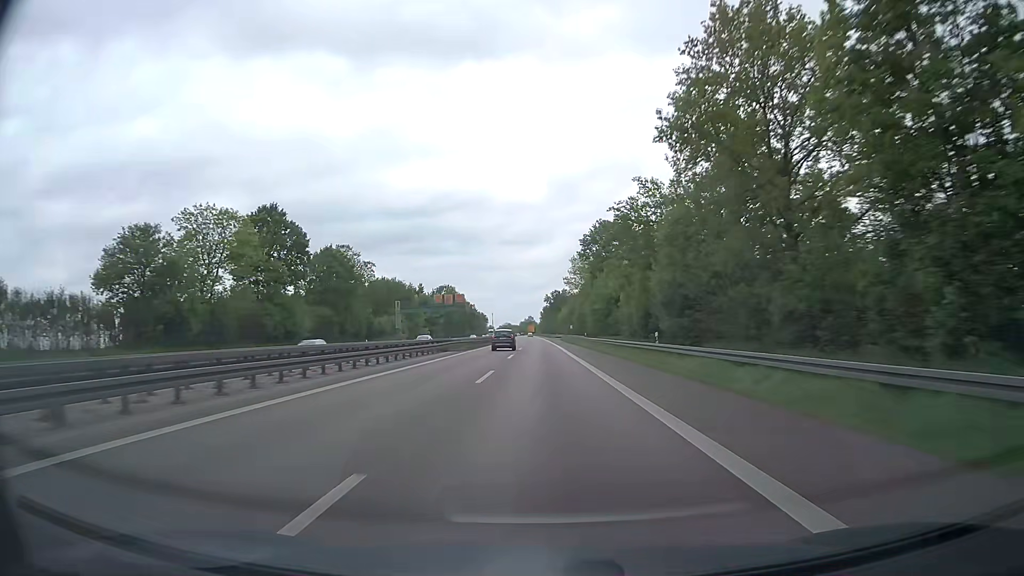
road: trunk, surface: asphalt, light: Day
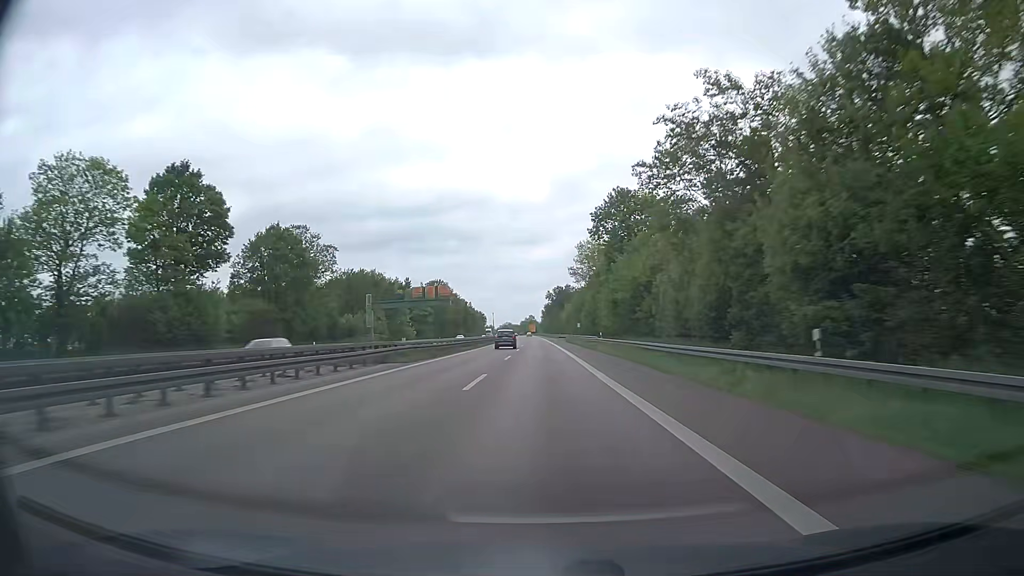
(-0.1, +20.4) m; 0°
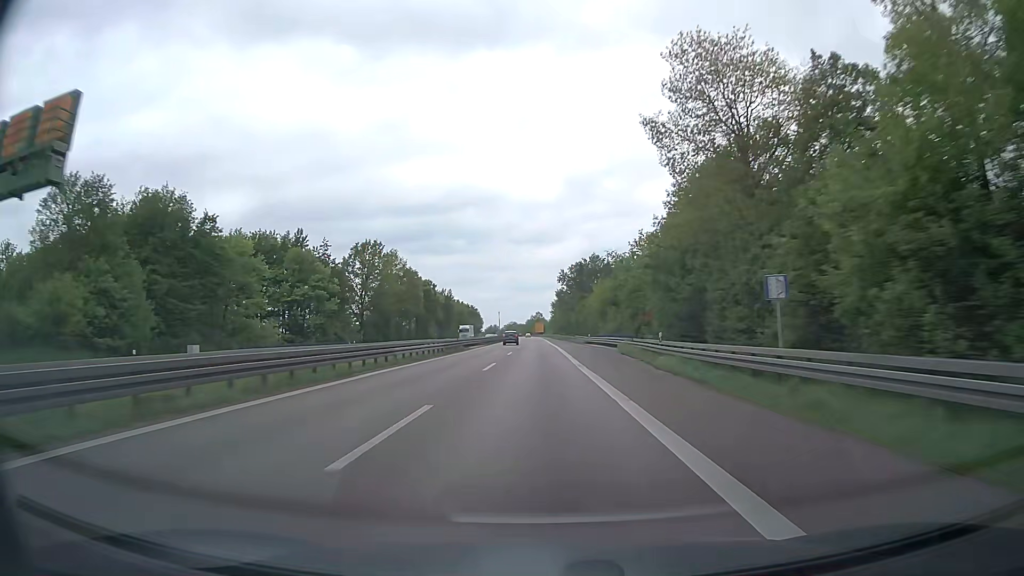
(-0.4, +81.8) m; -1°
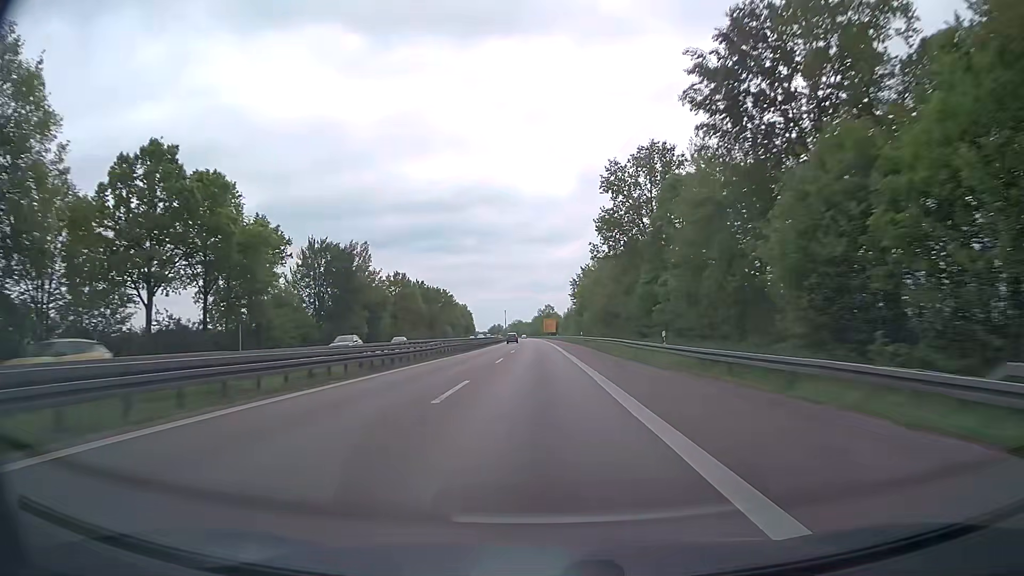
(-1.1, +102.2) m; -1°
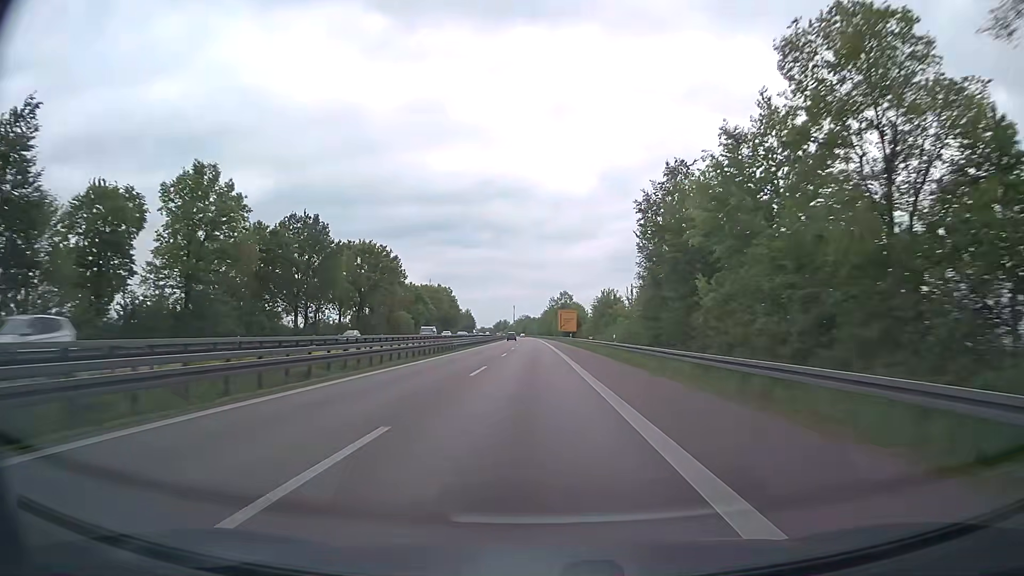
(-0.6, +81.7) m; -1°
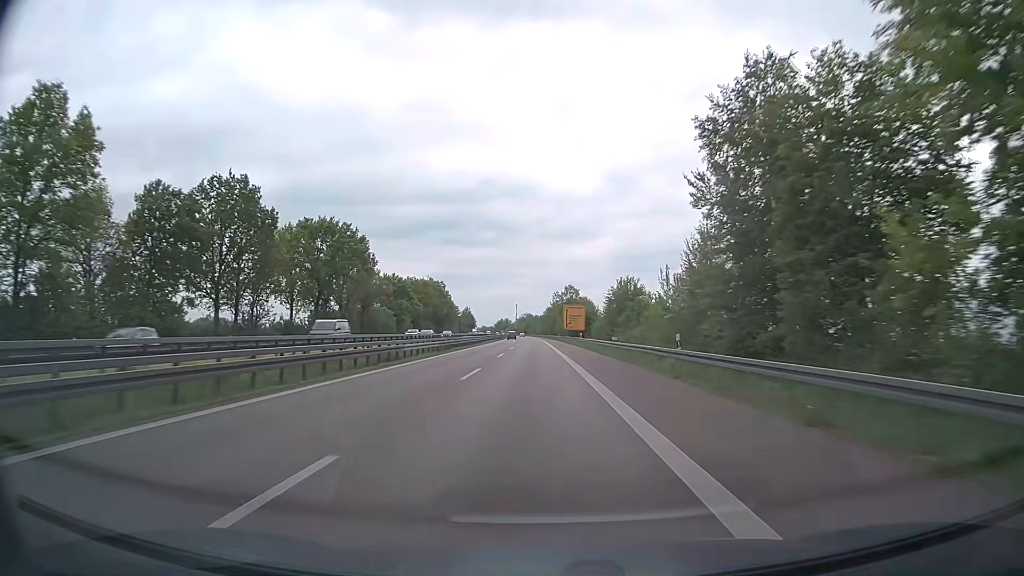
(0.0, +20.4) m; 0°
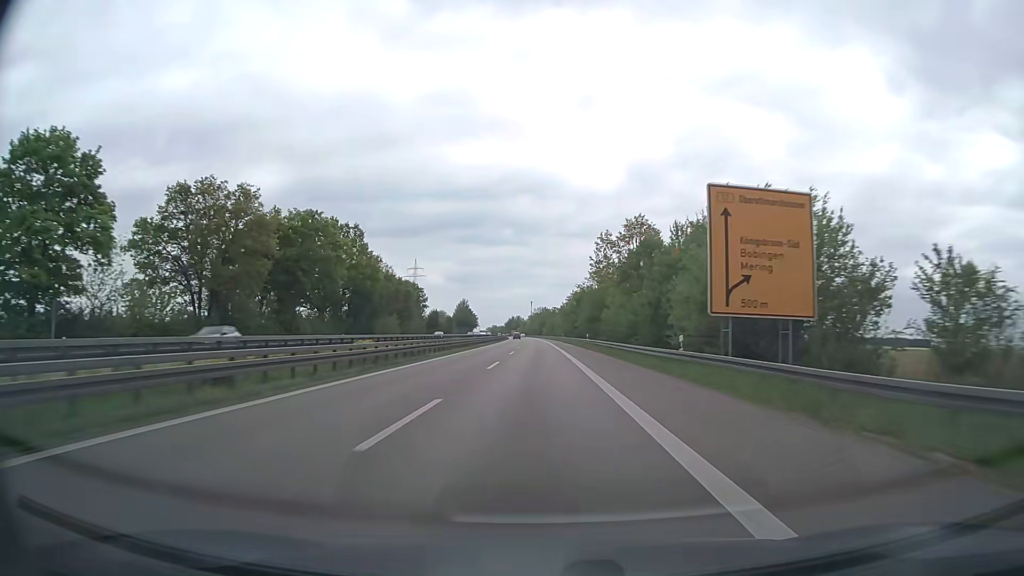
(-1.2, +102.0) m; -1°
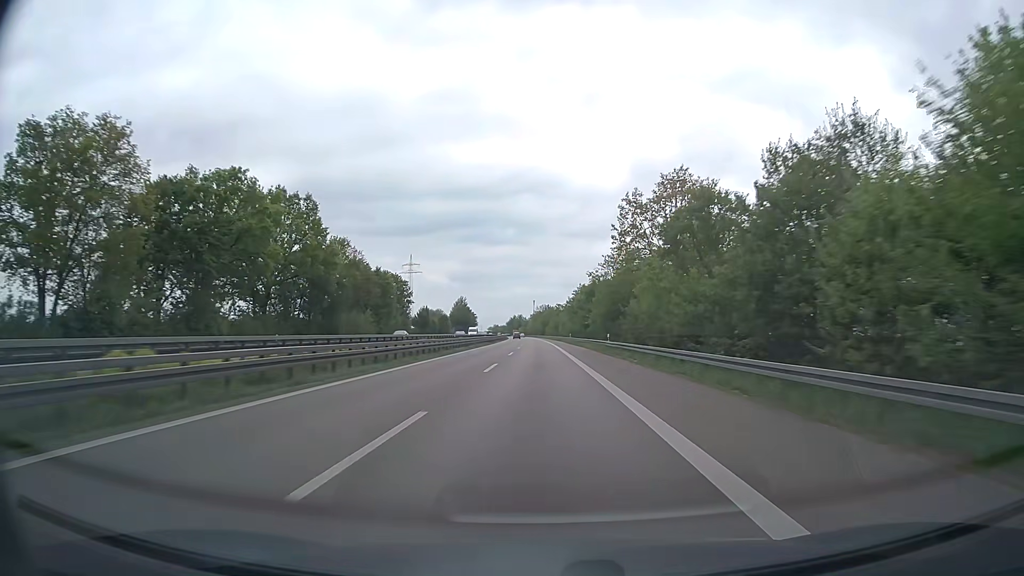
(-0.1, +20.4) m; 0°
(0, +10) (0, +20) (0, +30) (0, +40) (0, +50) (0, +60) (0, +70) (-1, +80) (-1, +90) (-1, +100) m
